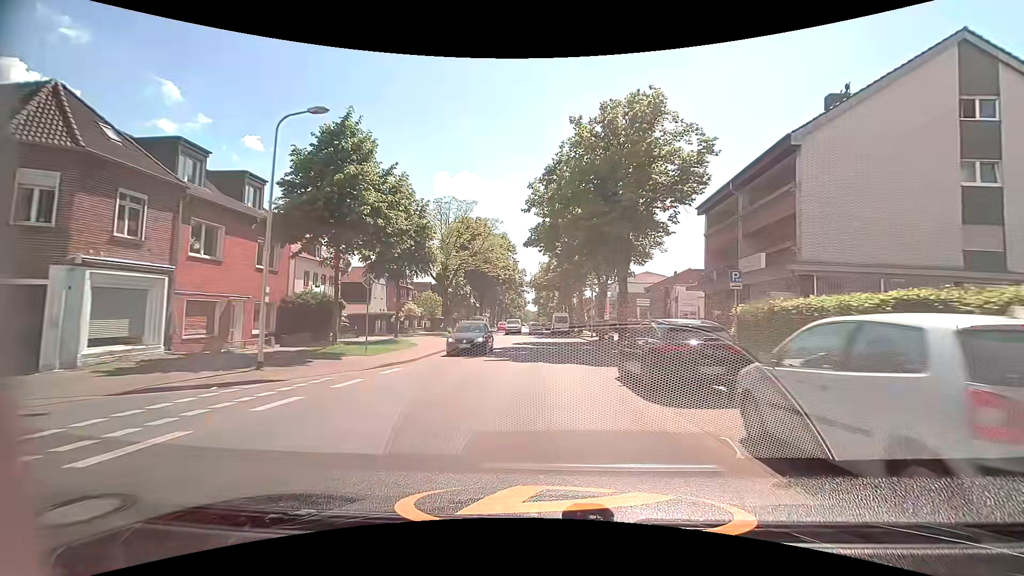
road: secondary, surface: asphalt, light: Day
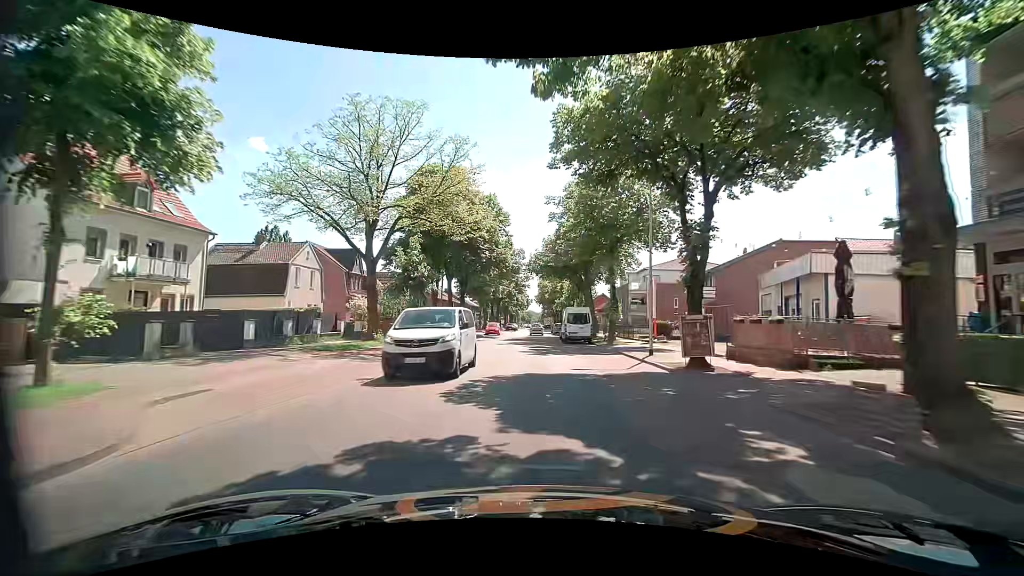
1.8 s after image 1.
(0.0, +23.0) m; 0°
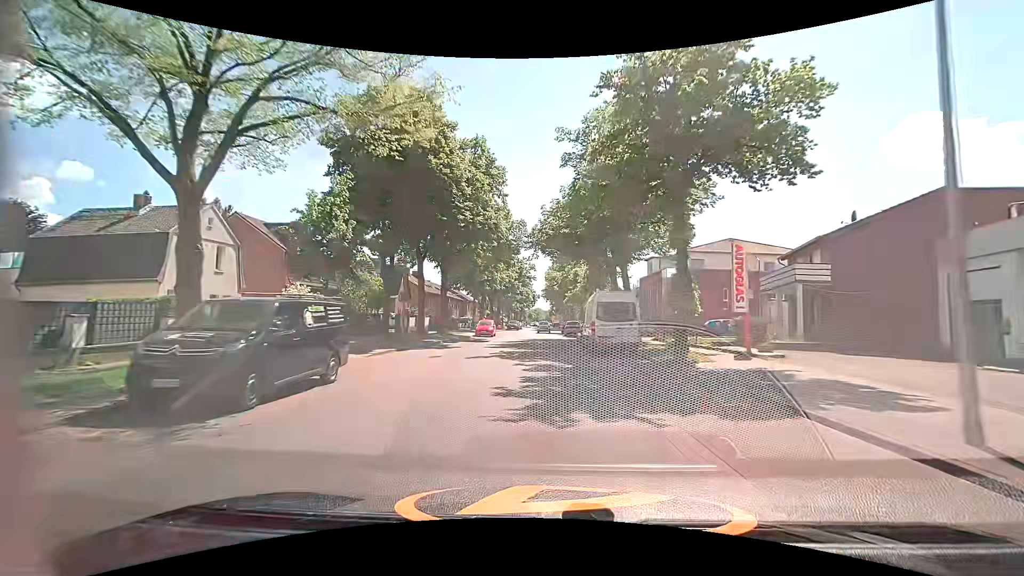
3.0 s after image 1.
(-0.1, +15.2) m; -1°
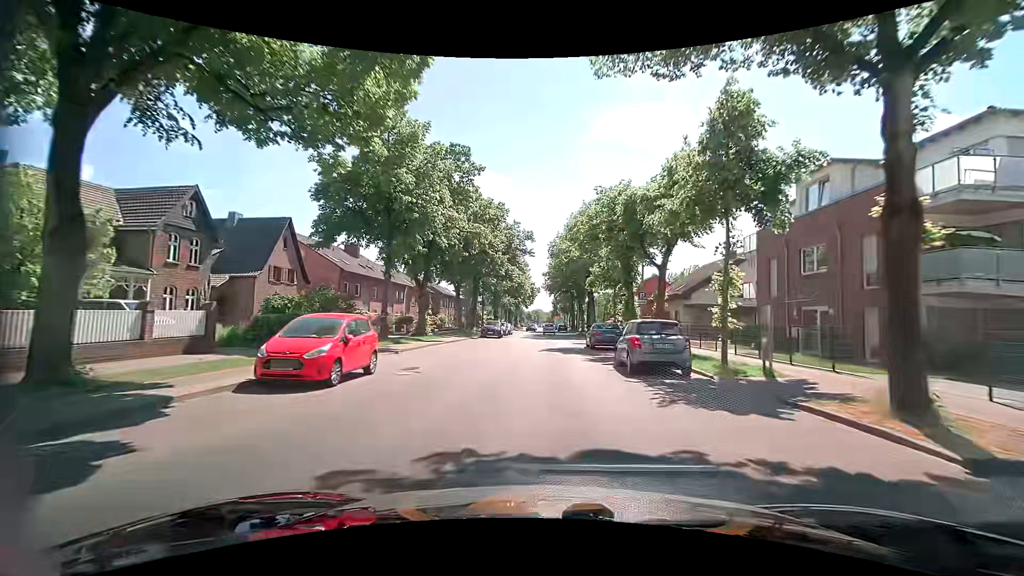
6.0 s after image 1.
(-0.3, +35.9) m; -1°
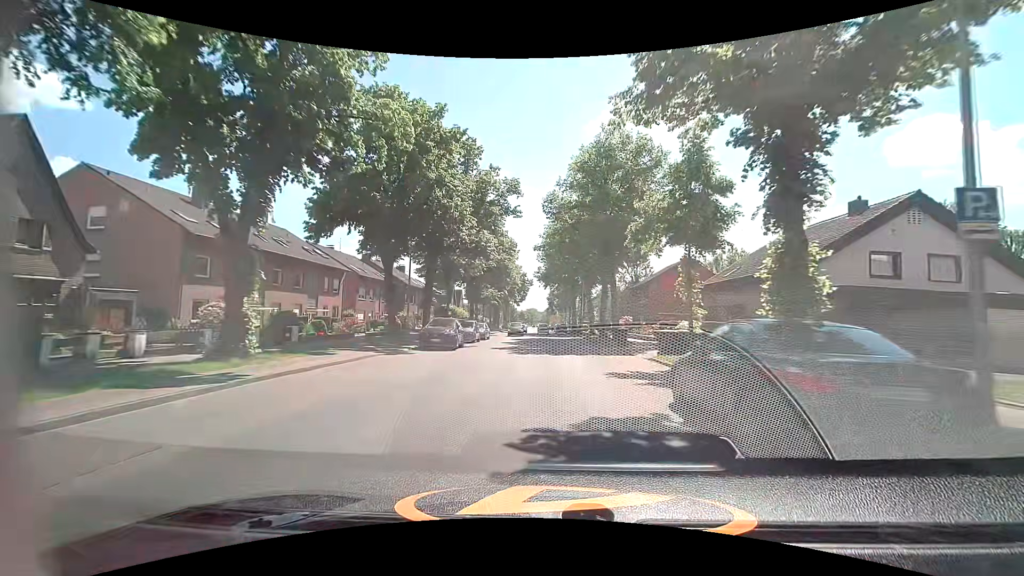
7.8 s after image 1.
(+0.4, +21.2) m; +1°
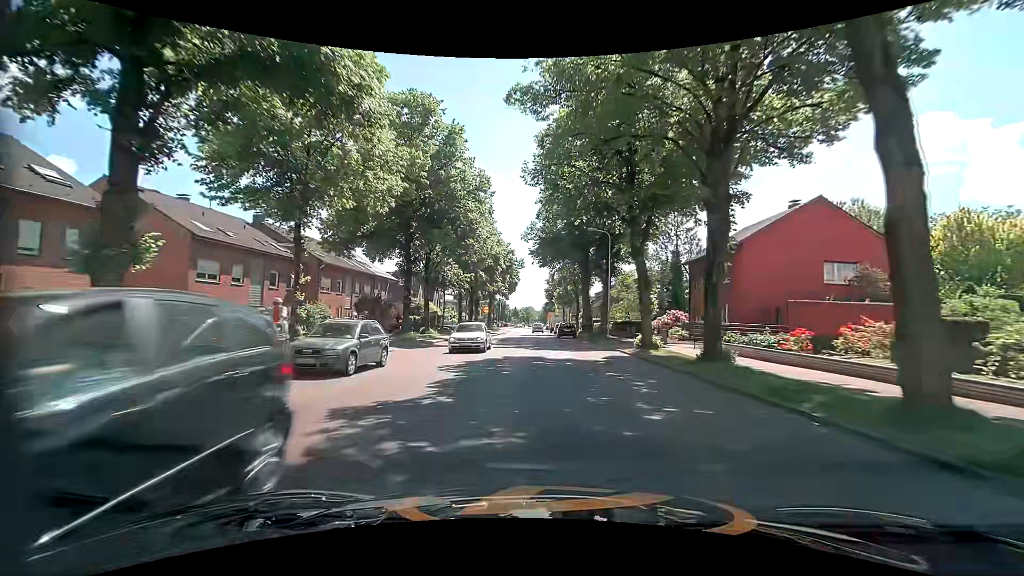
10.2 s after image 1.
(+0.1, +28.4) m; 0°
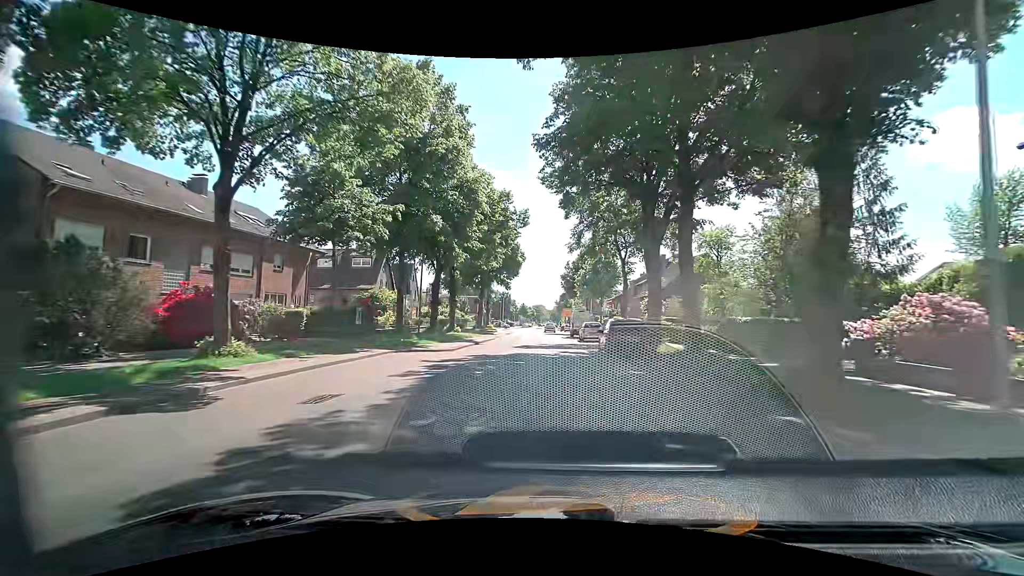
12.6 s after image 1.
(-0.7, +28.4) m; -1°
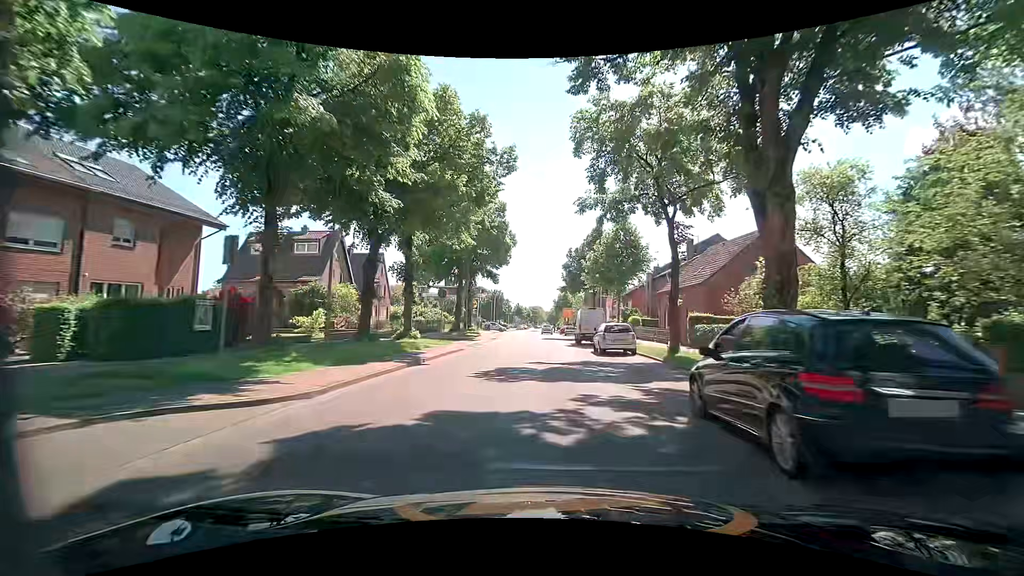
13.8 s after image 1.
(-0.1, +14.0) m; +1°
